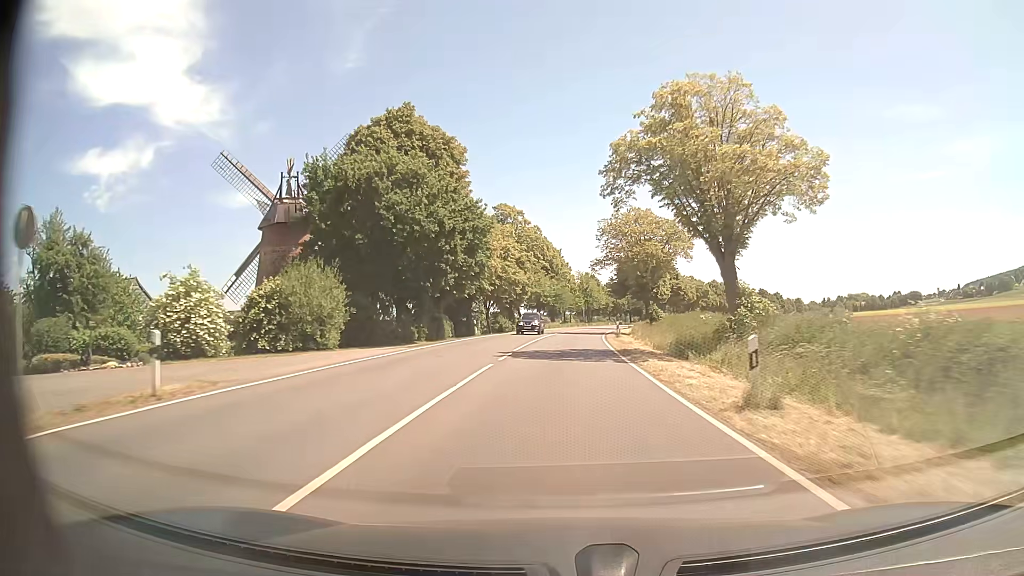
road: primary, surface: asphalt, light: Day
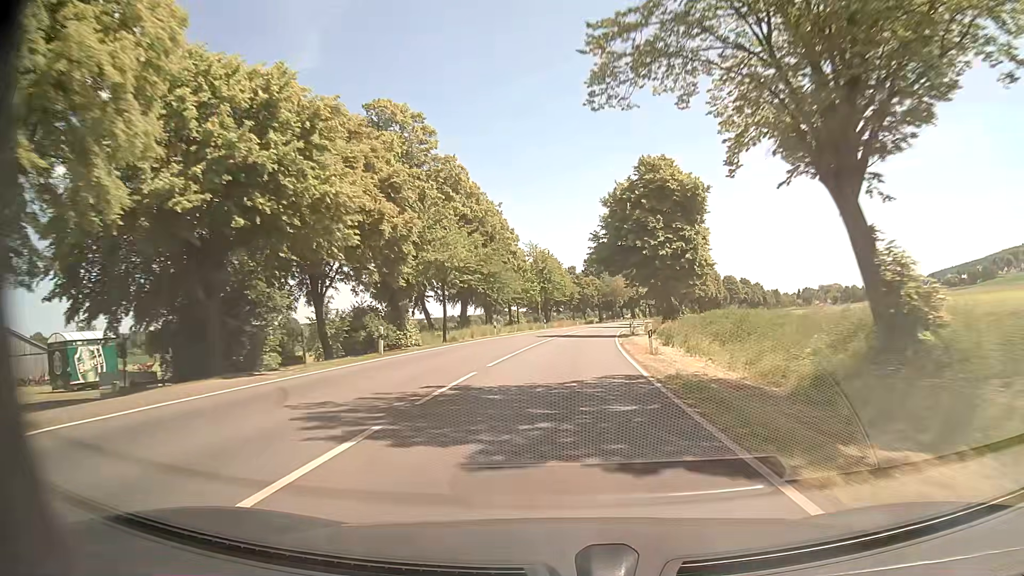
(+1.5, +49.3) m; +4°
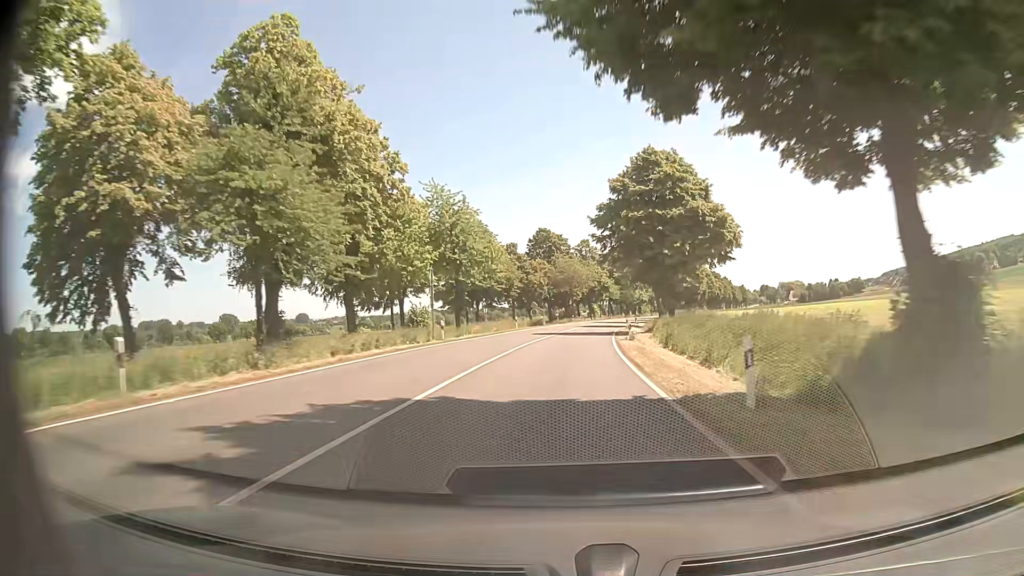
(+1.8, +39.7) m; +5°
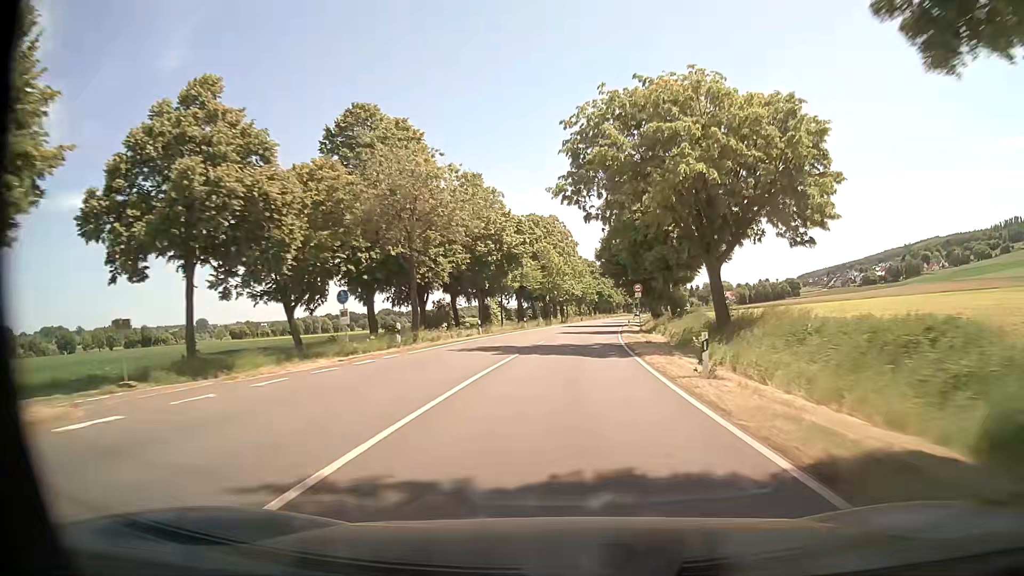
(+4.3, +70.8) m; +8°
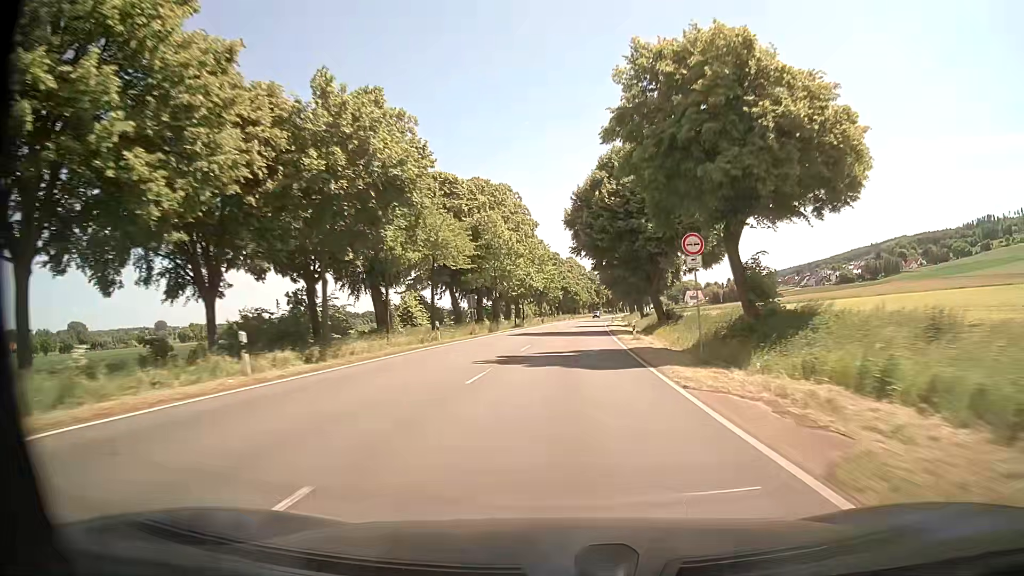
(+0.9, +29.8) m; +4°
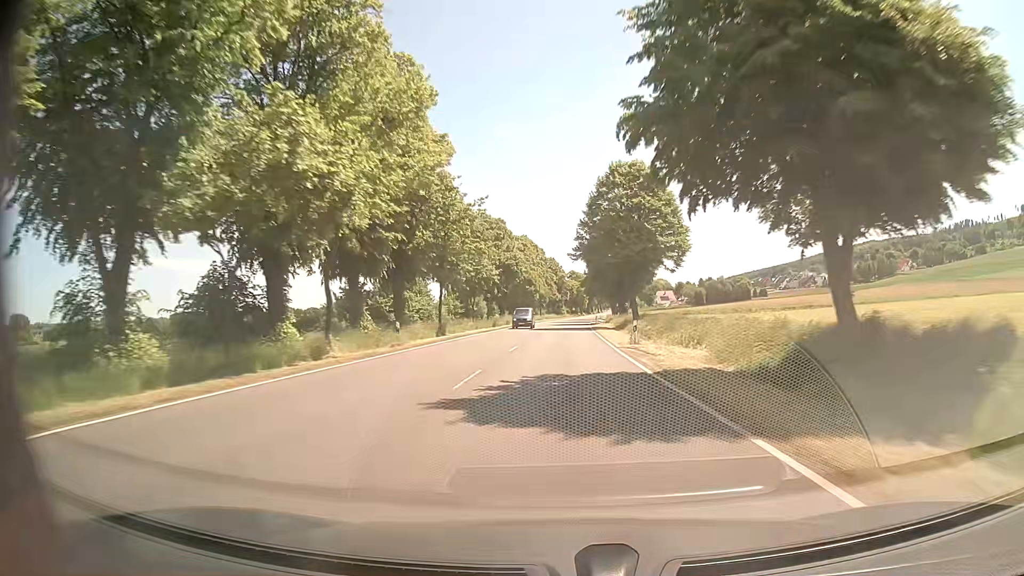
(+2.3, +61.1) m; +4°
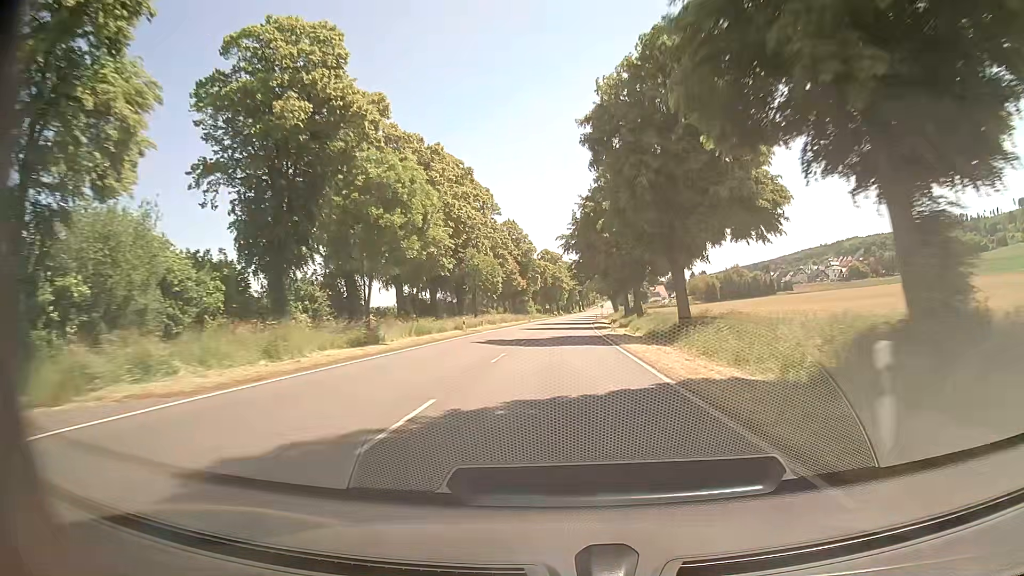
(+1.7, +77.9) m; +2°
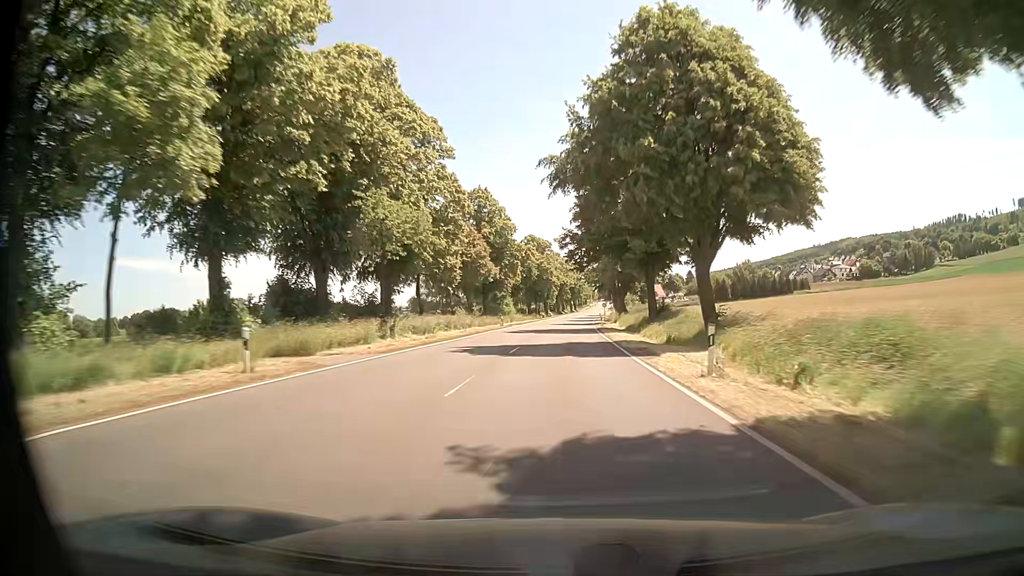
(+0.2, +31.4) m; +1°
(0, +10) (0, +20) (0, +30) (+1, +40) (+1, +50) (+1, +60) (+2, +70) (+2, +80) (+3, +90) (+4, +100) m
